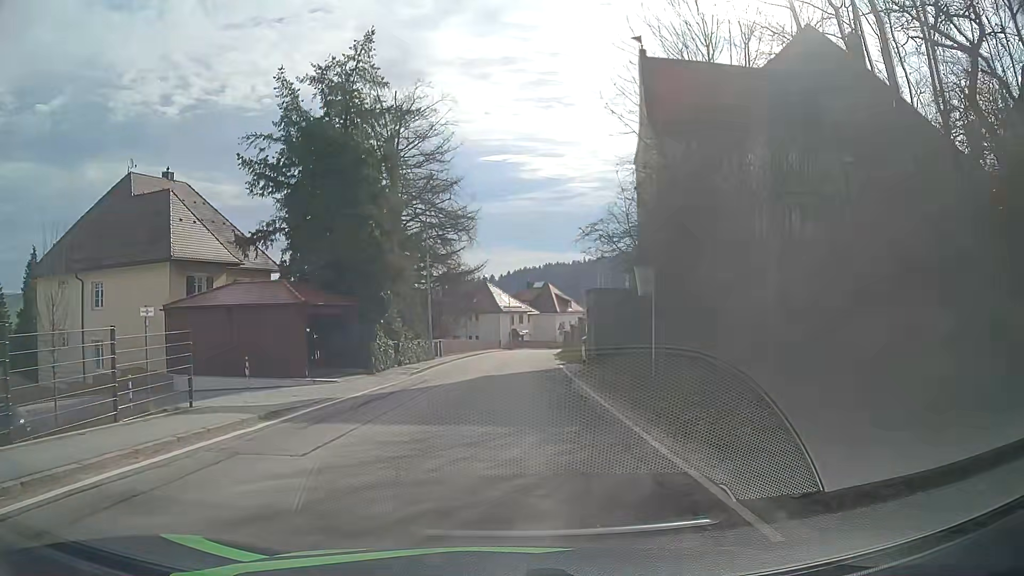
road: tertiary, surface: asphalt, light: Day
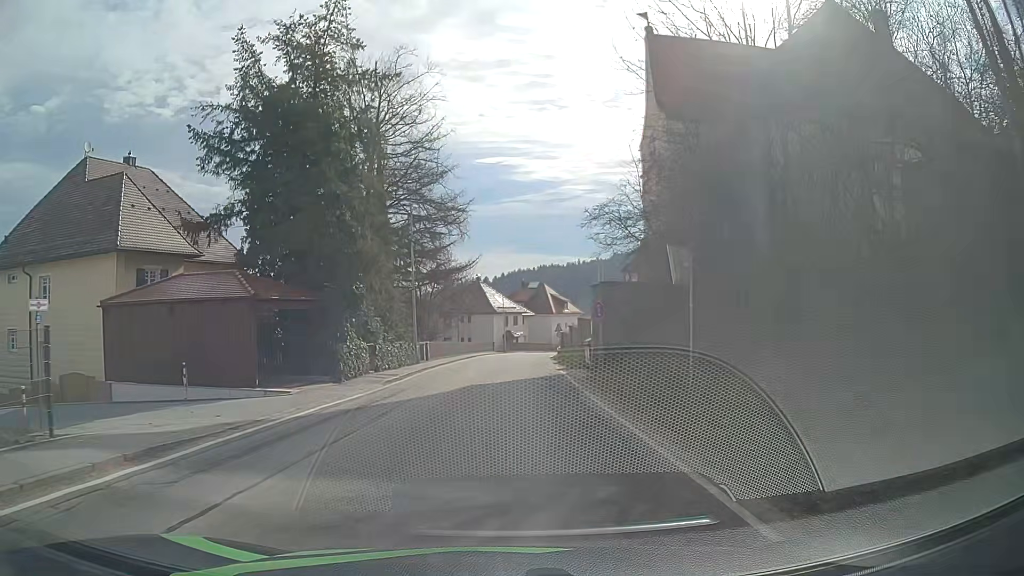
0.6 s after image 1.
(0.0, +4.2) m; 0°
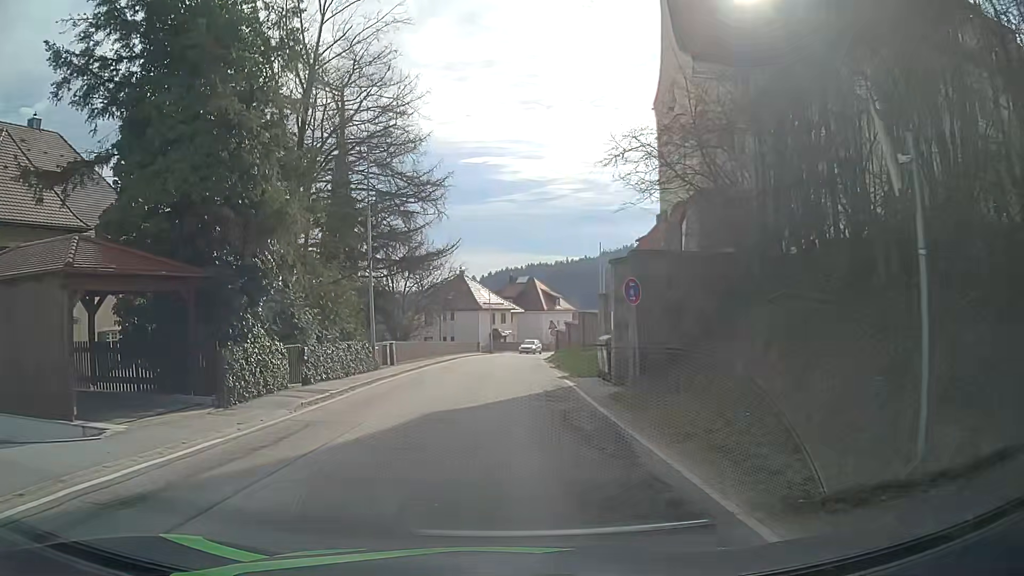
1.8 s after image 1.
(0.0, +8.3) m; +1°
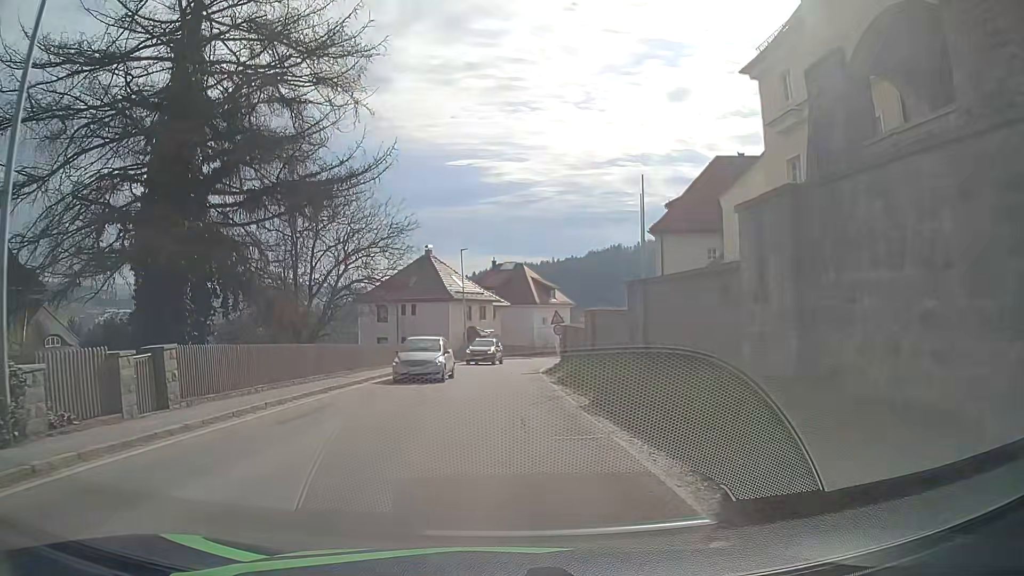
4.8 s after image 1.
(+0.3, +20.8) m; +1°
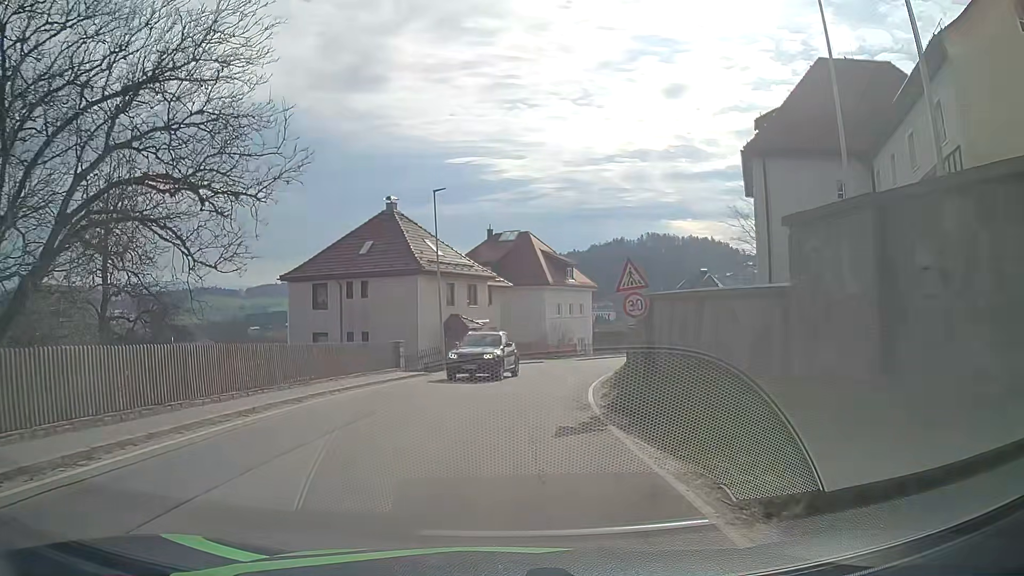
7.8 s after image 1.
(+0.1, +20.8) m; 0°
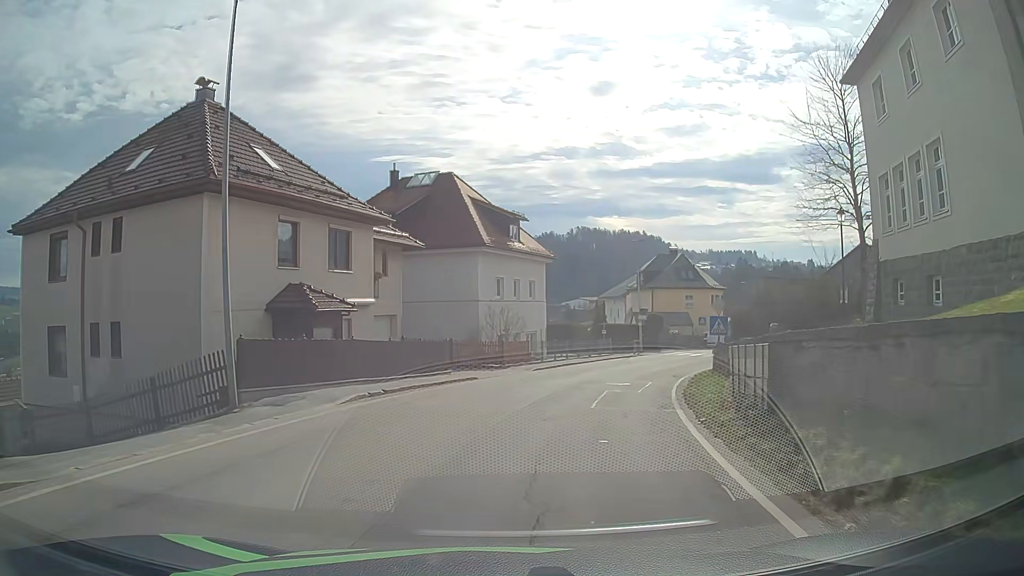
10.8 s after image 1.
(+0.7, +20.6) m; +6°
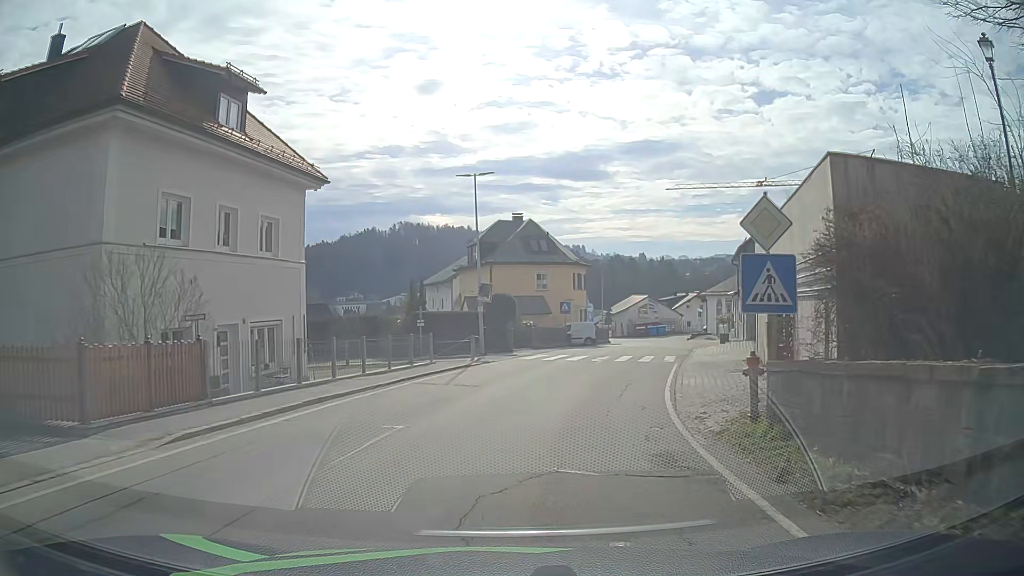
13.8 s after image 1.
(+3.0, +20.4) m; +16°
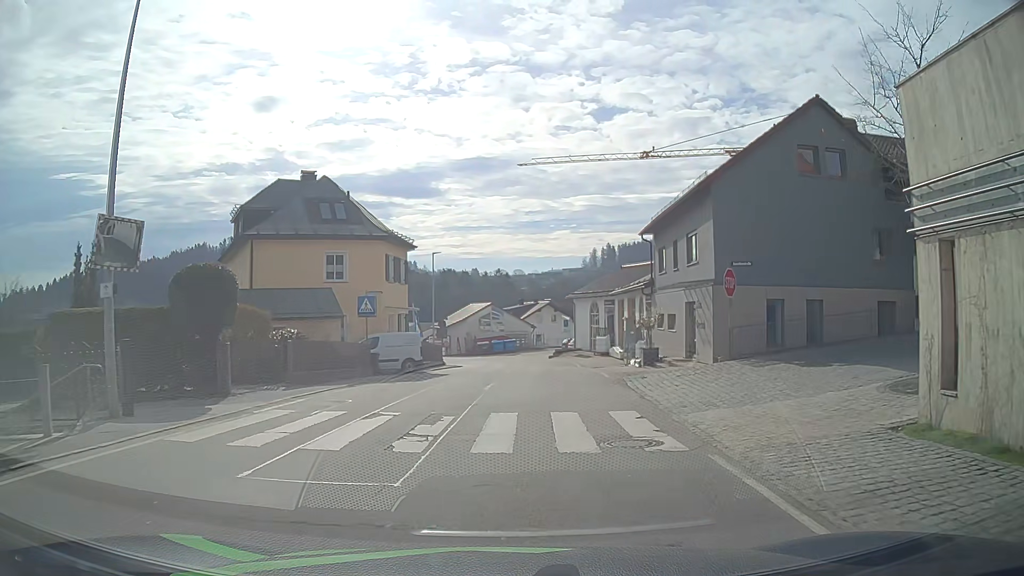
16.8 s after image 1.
(+2.4, +20.6) m; +15°
